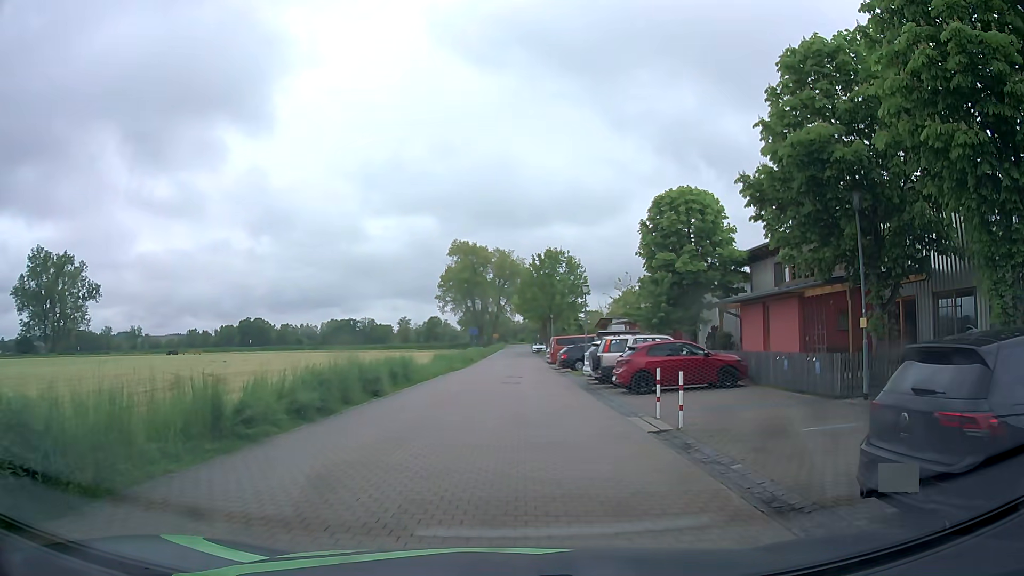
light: Day
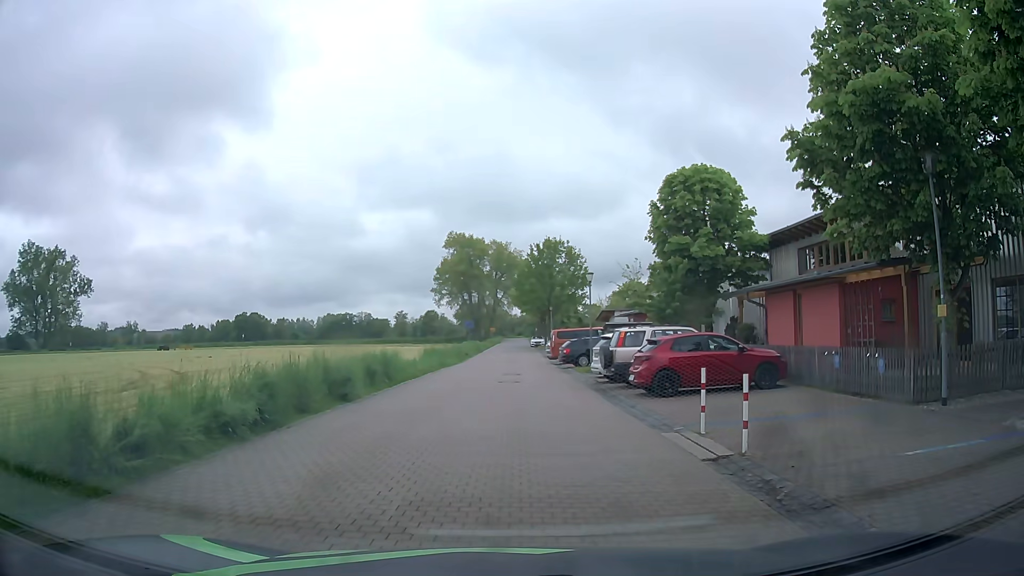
(0.0, +3.2) m; 0°
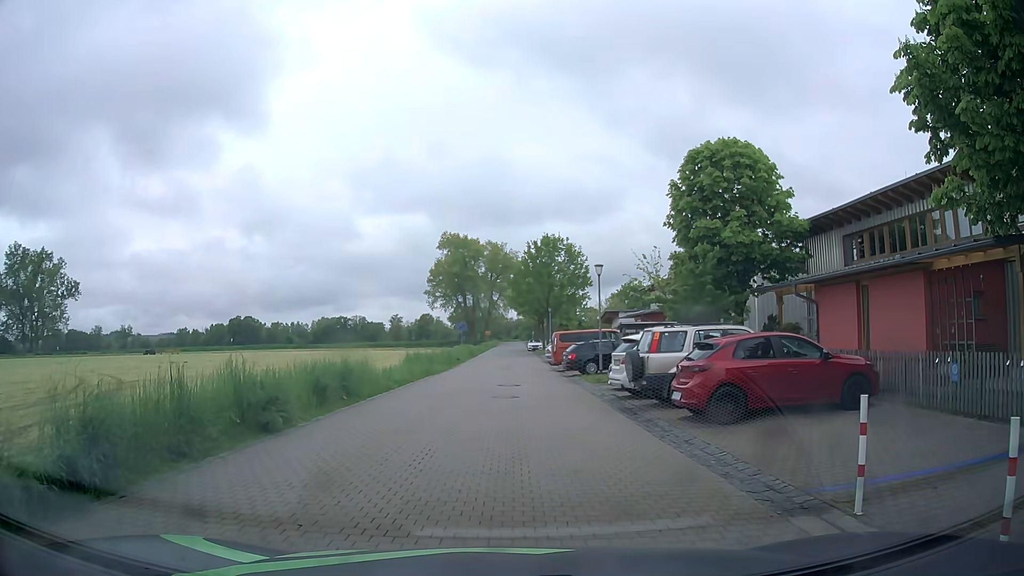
(+0.1, +4.8) m; +1°
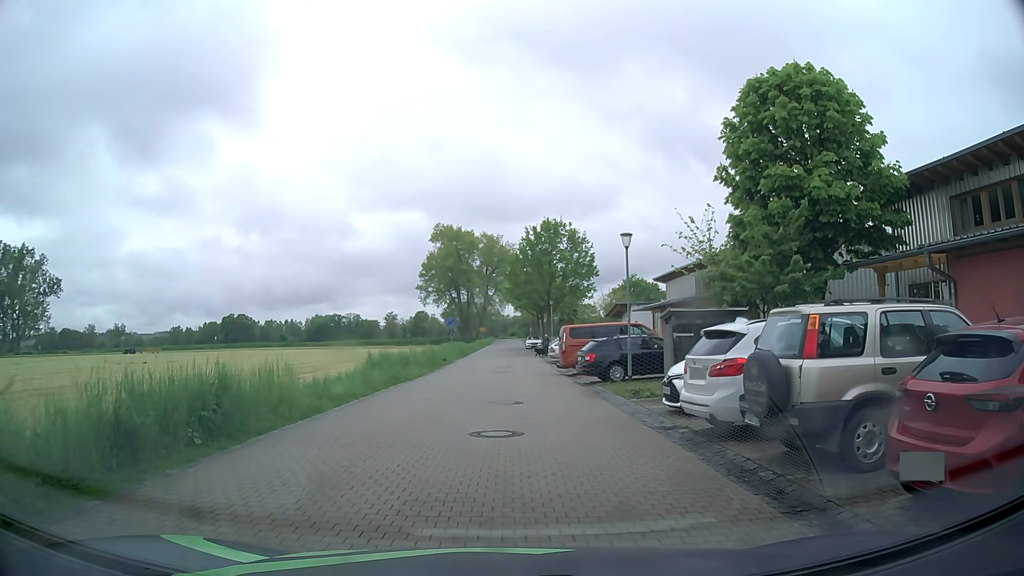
(+0.1, +7.5) m; +2°
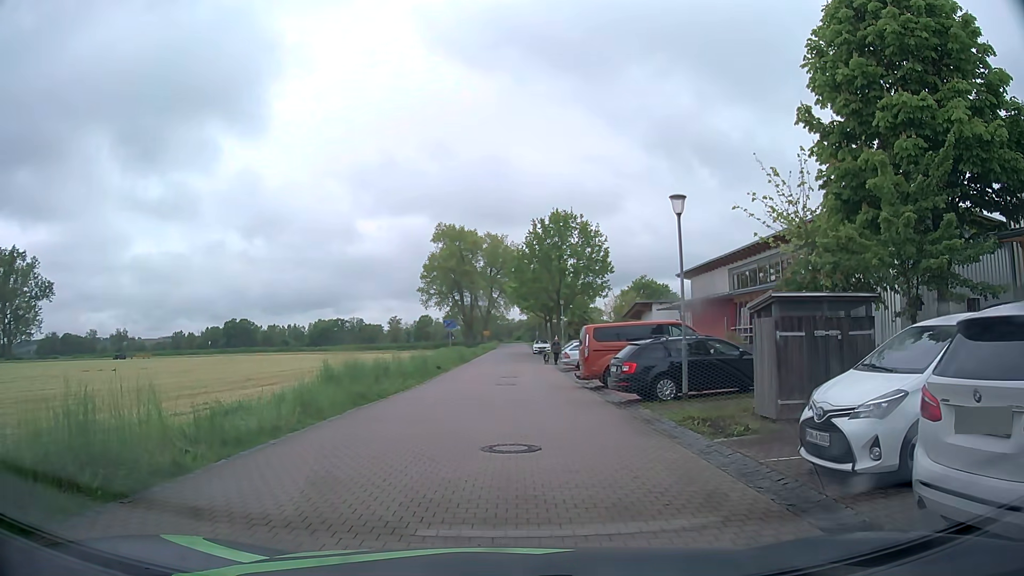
(-0.2, +6.1) m; -3°
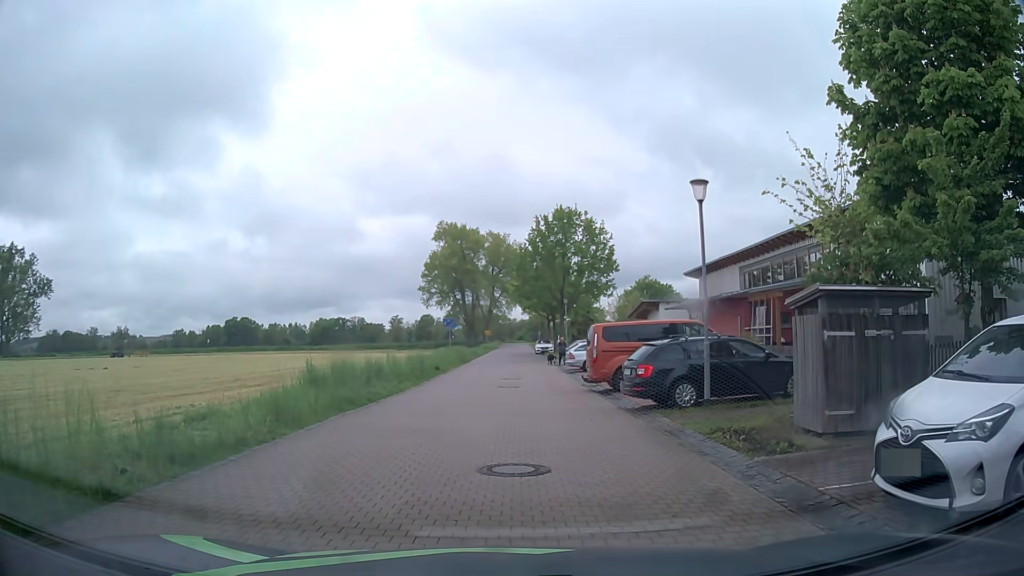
(0.0, +1.6) m; 0°
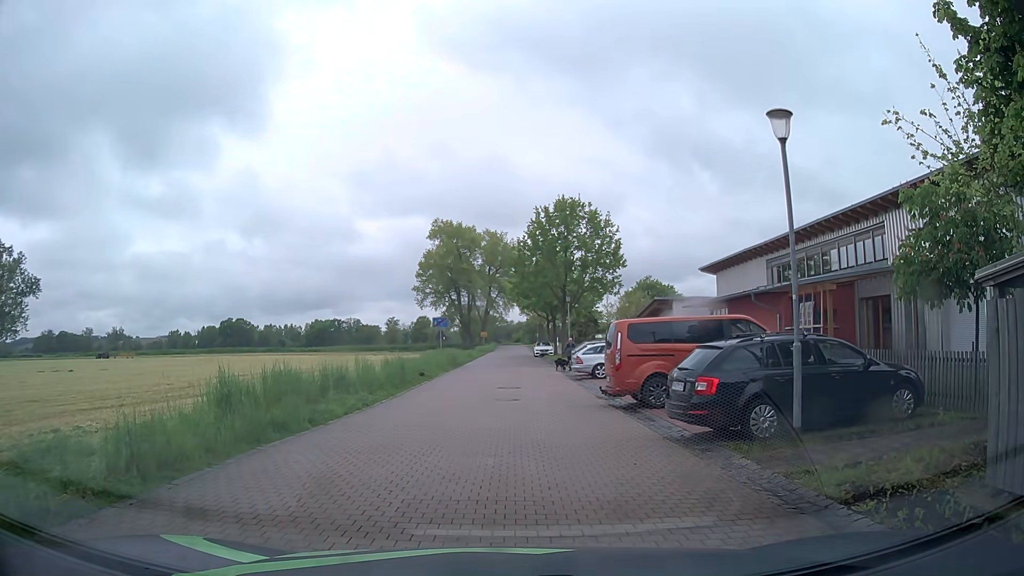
(0.0, +4.5) m; 0°
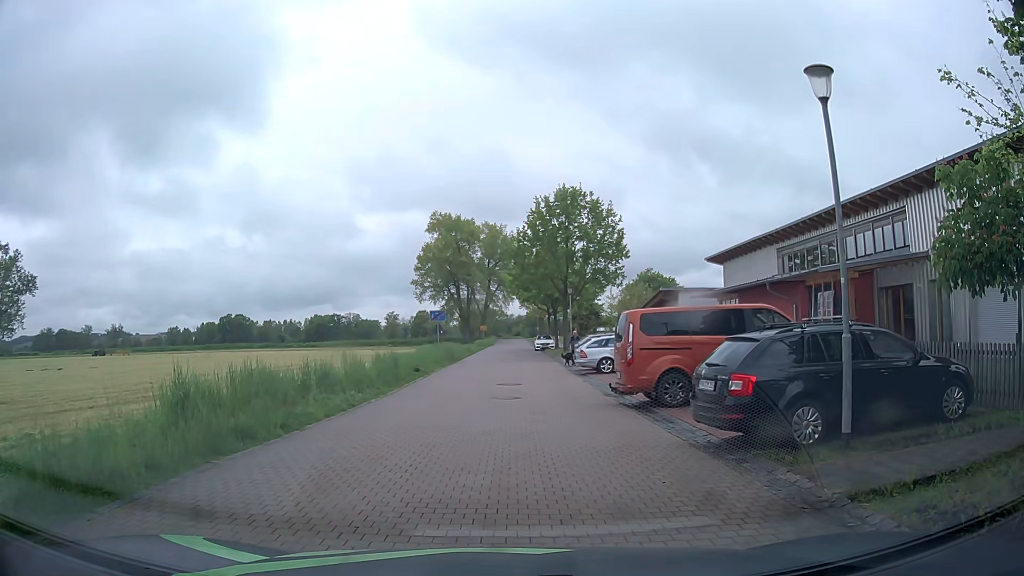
(0.0, +1.5) m; 0°
(0, +10) (0, +20) (0, +30) (0, +40) (0, +50) (0, +60) (0, +70) (+1, +80) (+1, +90) (+1, +100) m
